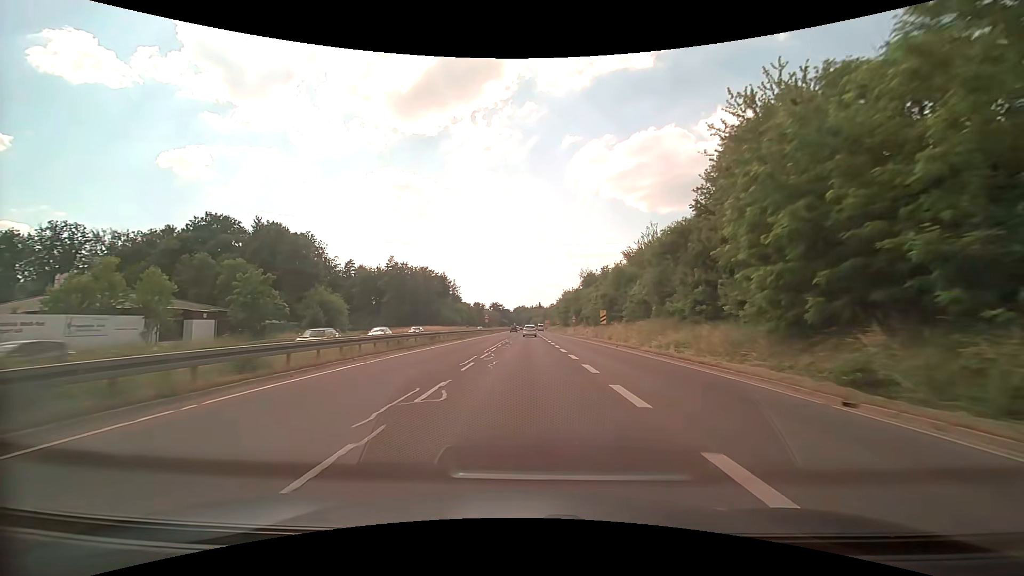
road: trunk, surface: asphalt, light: Day
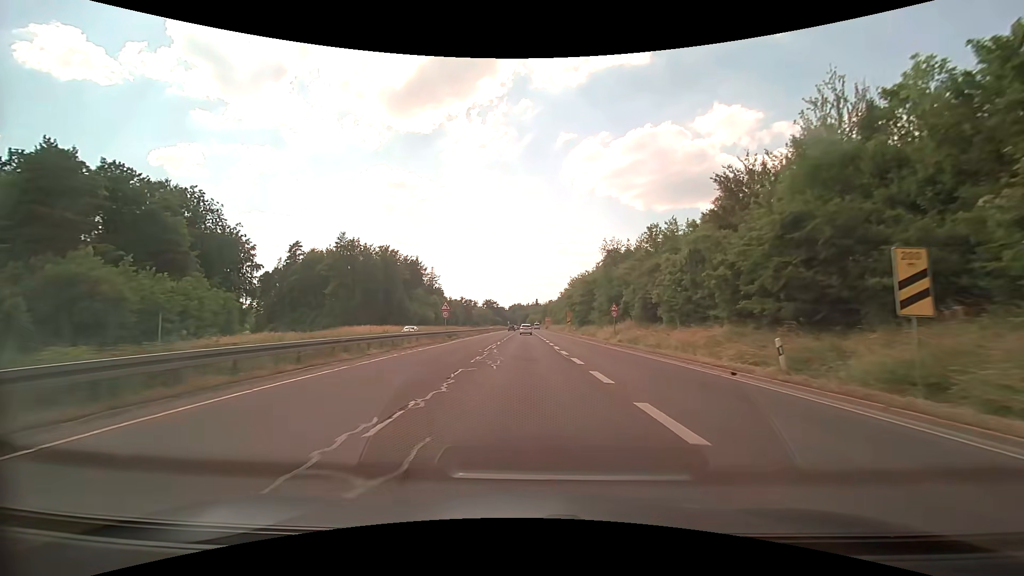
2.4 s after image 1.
(-0.1, +44.3) m; 0°
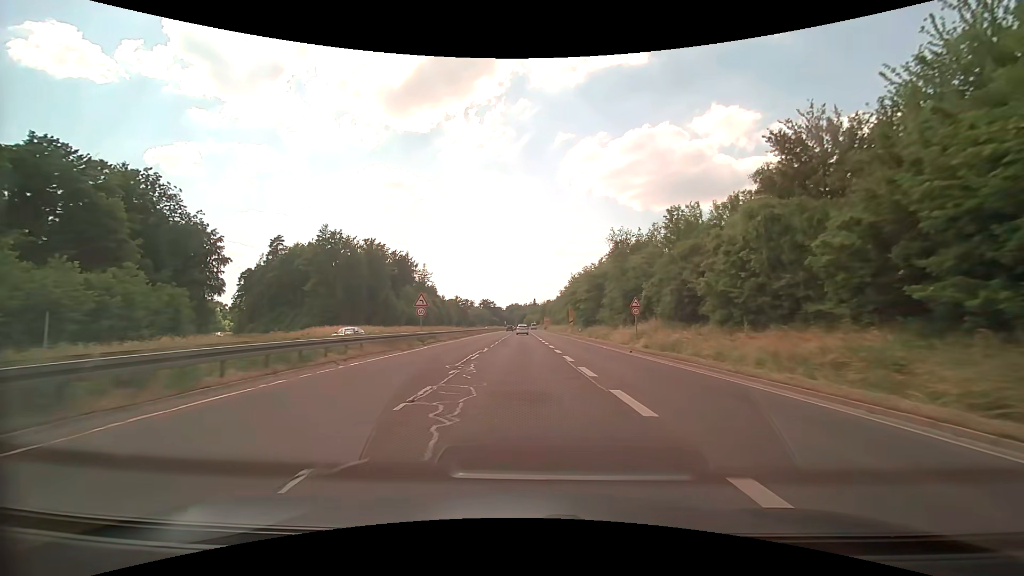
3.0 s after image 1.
(0.0, +10.2) m; 0°
(0, +10) (0, +20) (0, +30) (0, +40) (0, +50) (0, +60) (-1, +70) (-1, +80) (-1, +90) (-1, +100) m
